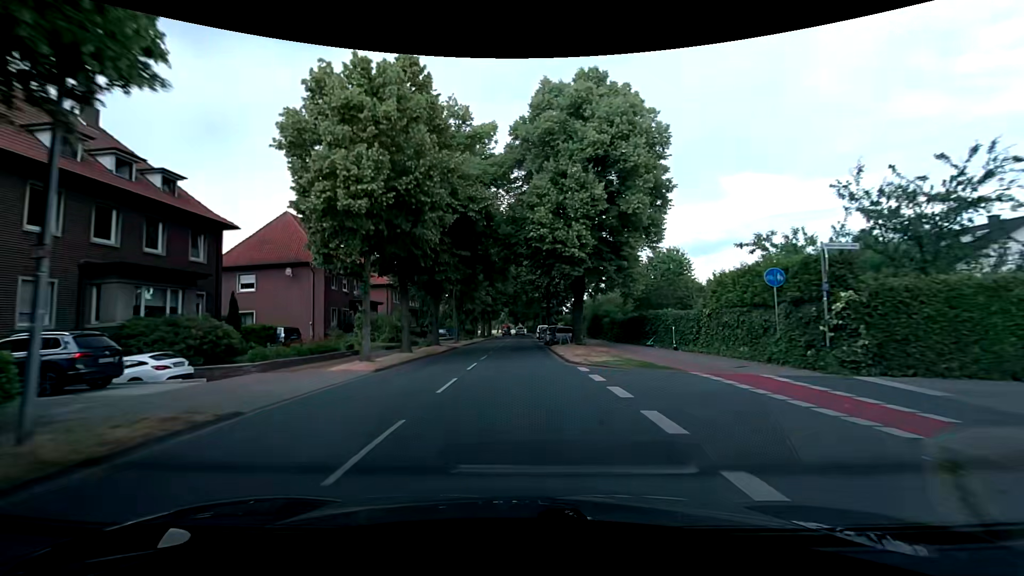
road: secondary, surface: asphalt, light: Day
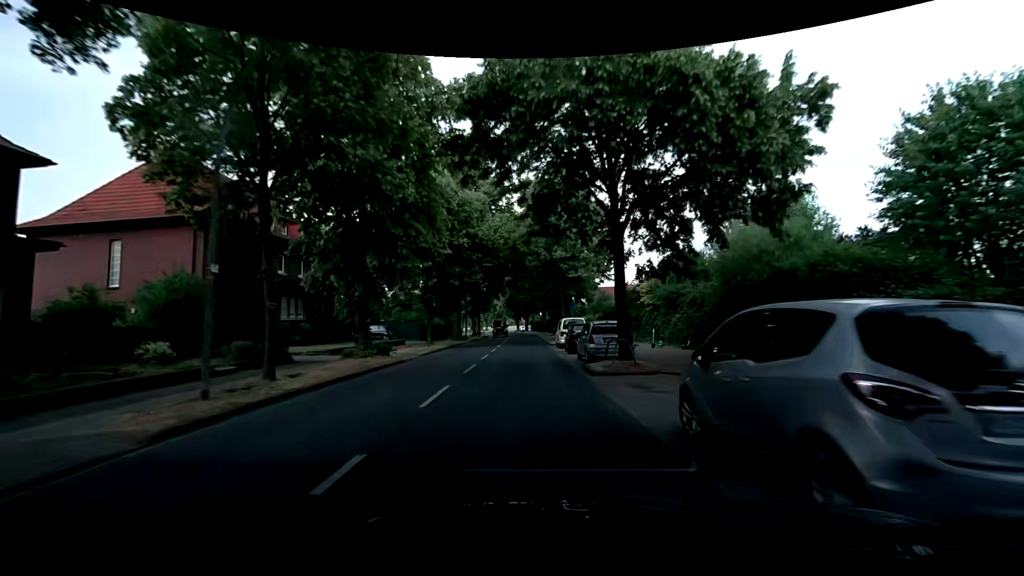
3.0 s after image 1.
(-0.2, +38.2) m; -1°
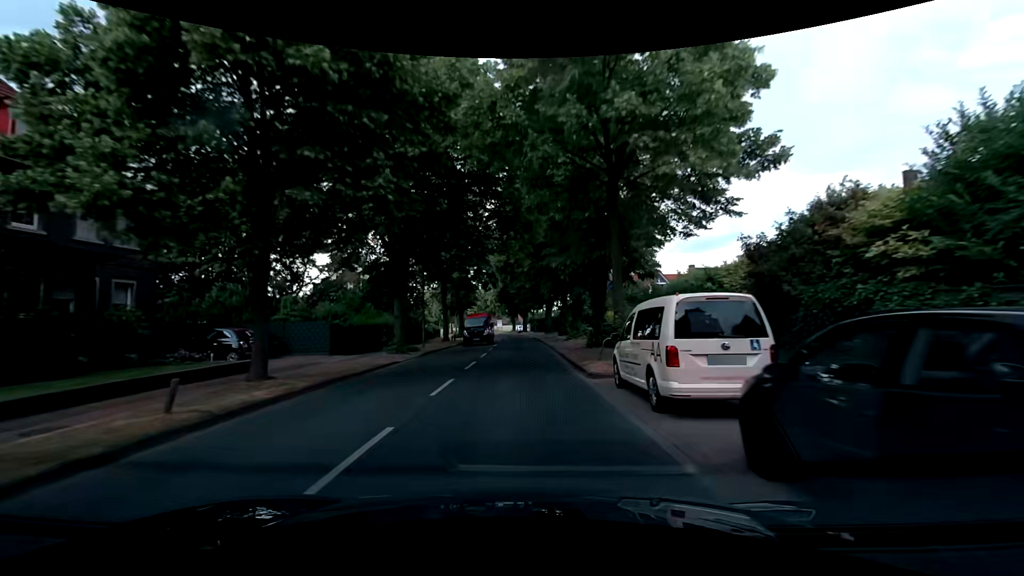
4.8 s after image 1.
(+0.5, +22.6) m; +1°
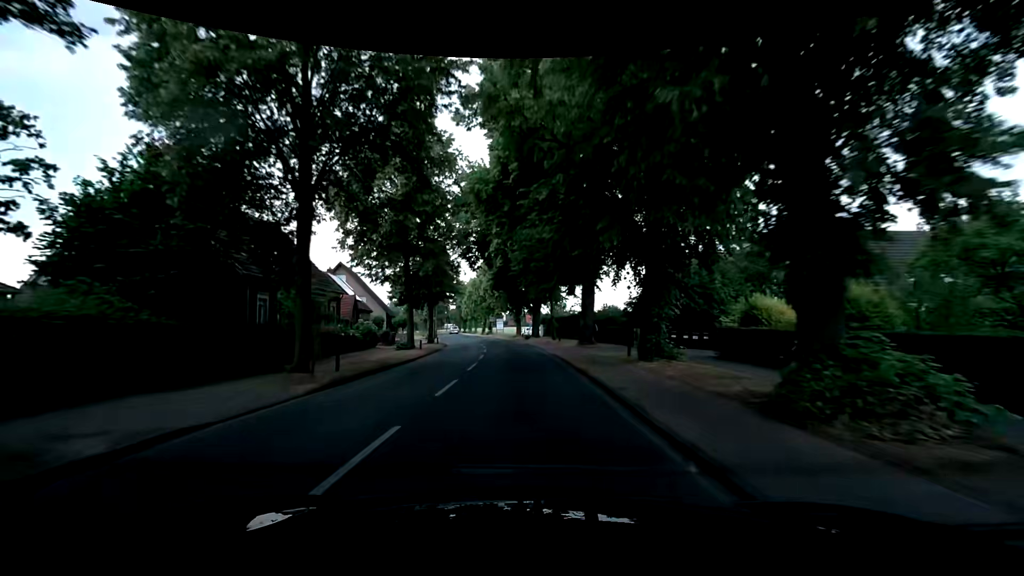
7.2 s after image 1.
(0.0, +30.0) m; -1°
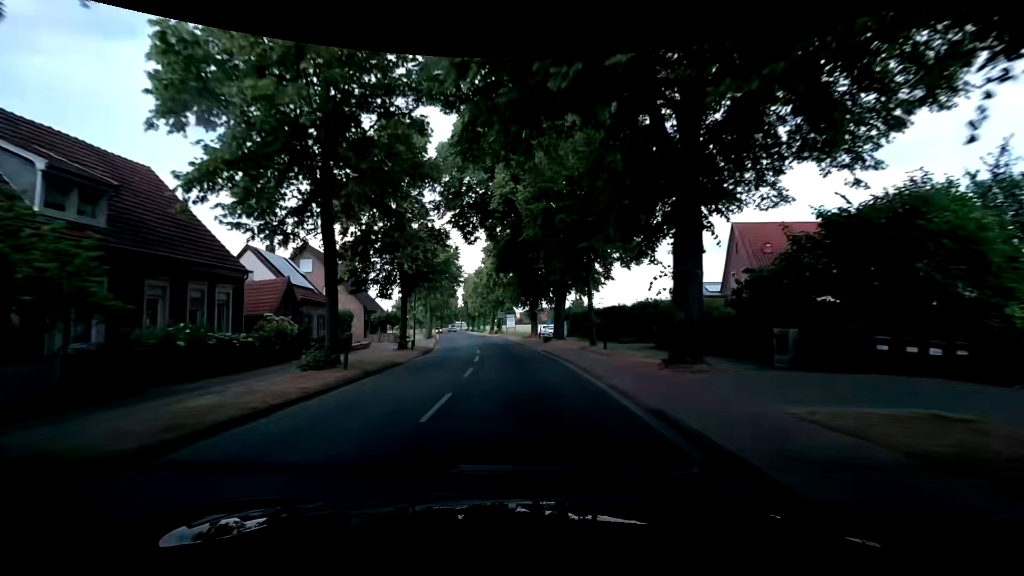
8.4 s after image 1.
(-0.1, +14.9) m; -2°
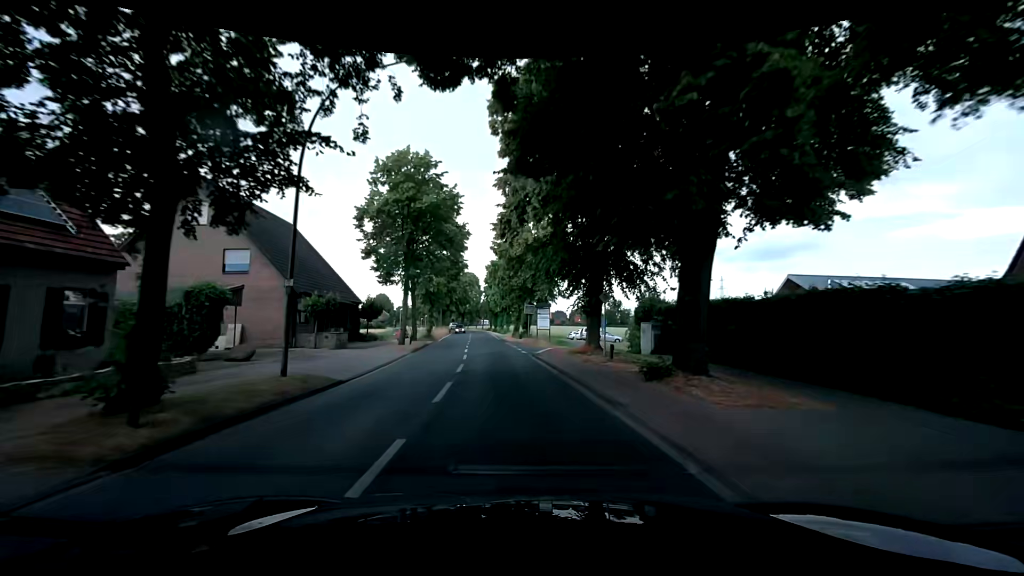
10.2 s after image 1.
(-0.4, +22.4) m; -2°
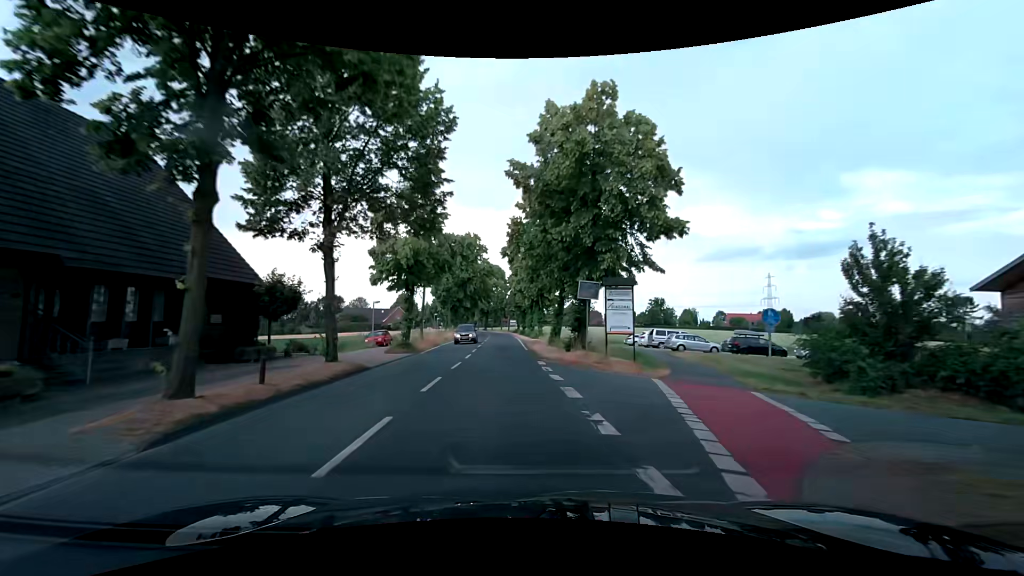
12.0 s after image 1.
(-0.8, +22.4) m; -3°
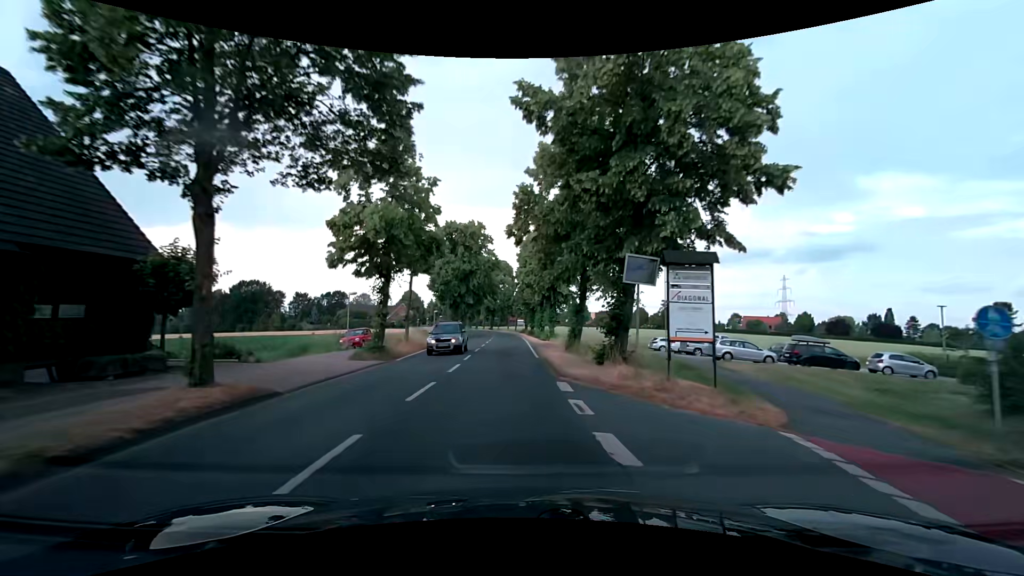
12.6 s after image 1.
(-0.1, +7.5) m; -2°
(0, +10) (0, +20) (-1, +30) (-1, +40) (-1, +50) (-2, +60) (-2, +70) (-3, +80) (-4, +90) (-5, +100) m
